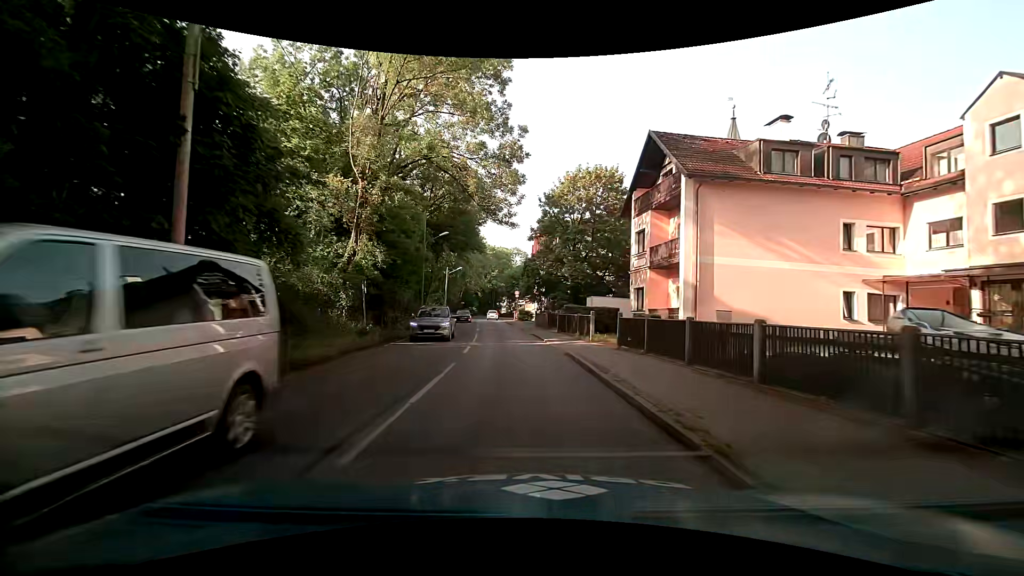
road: secondary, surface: asphalt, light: Day
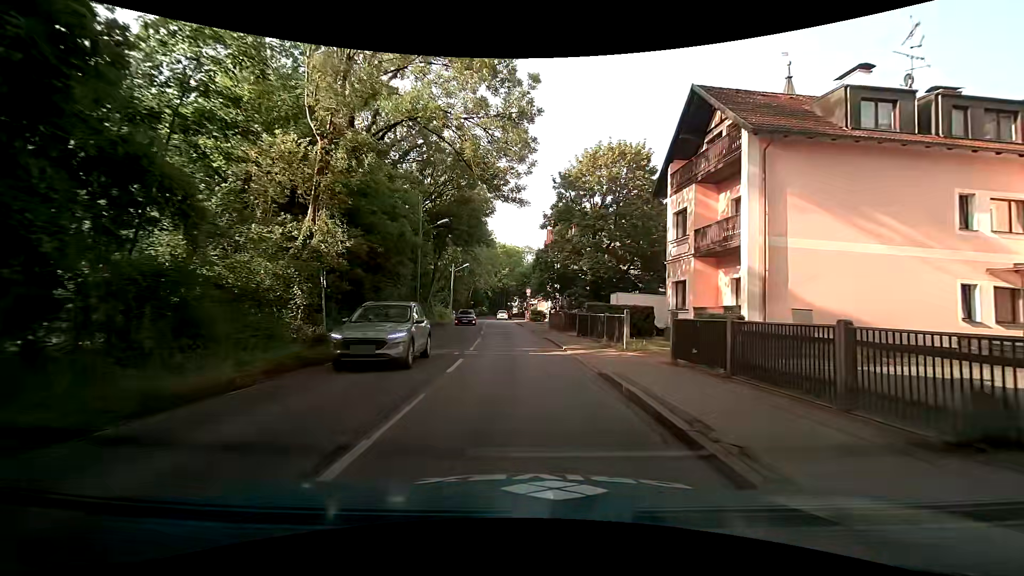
(-0.1, +5.4) m; -2°
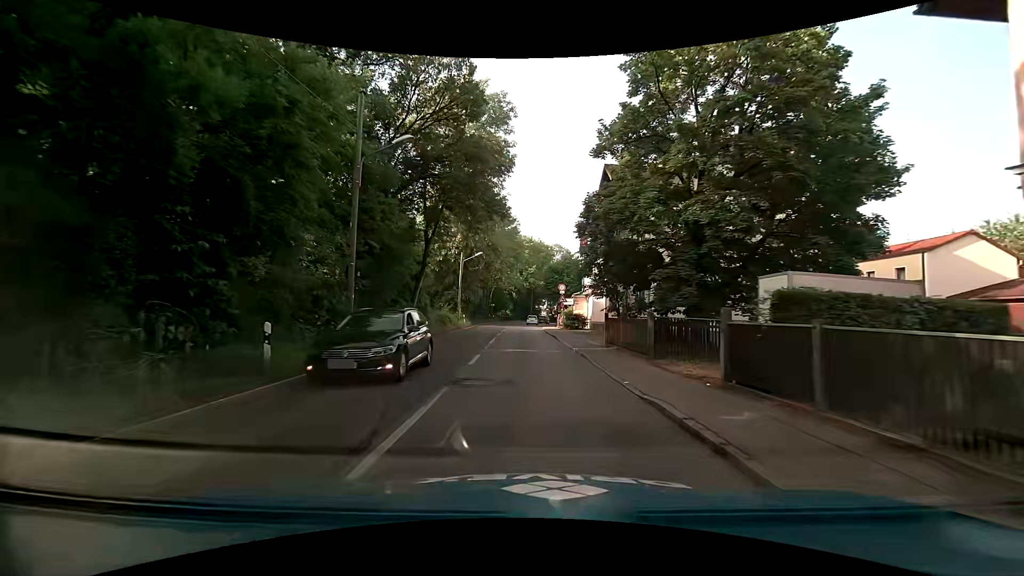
(-0.4, +16.3) m; -2°
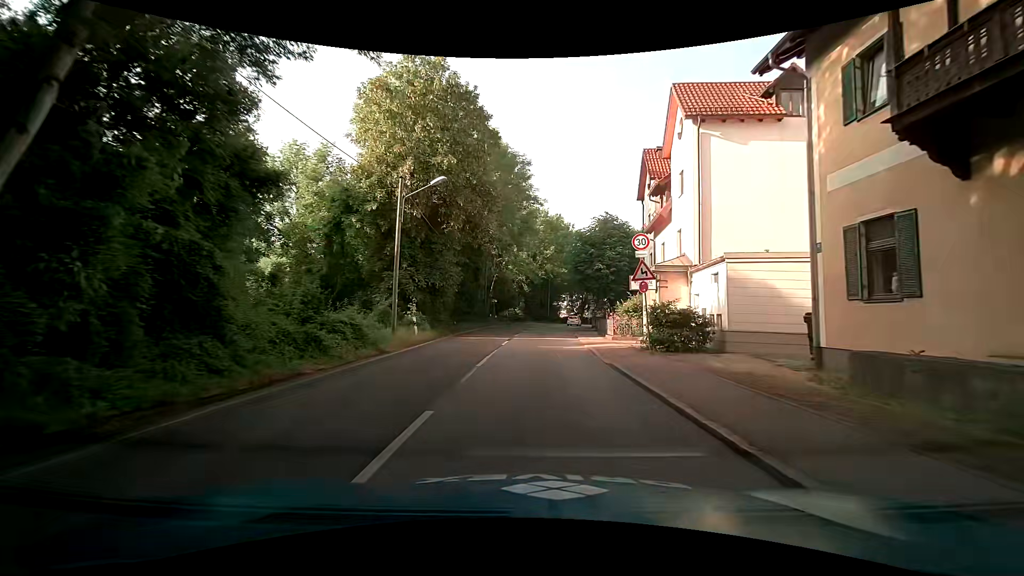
(-1.3, +27.7) m; -2°
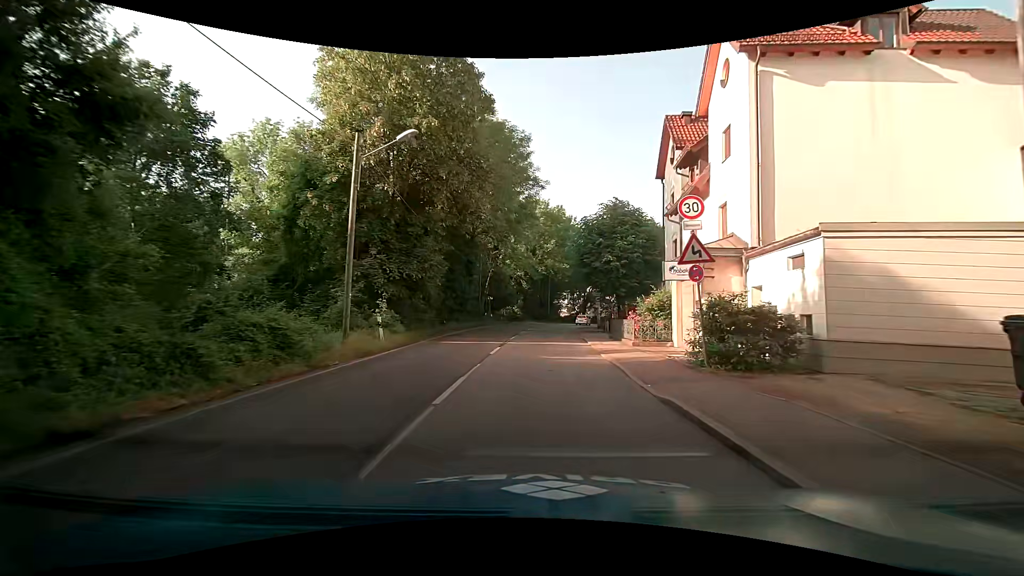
(-0.1, +5.5) m; -1°
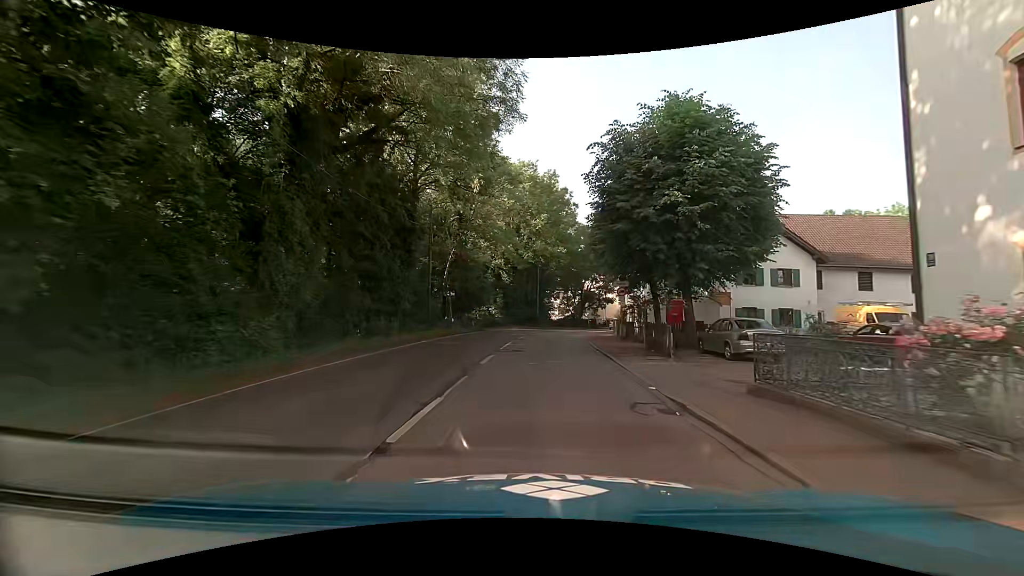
(+0.2, +19.9) m; +2°
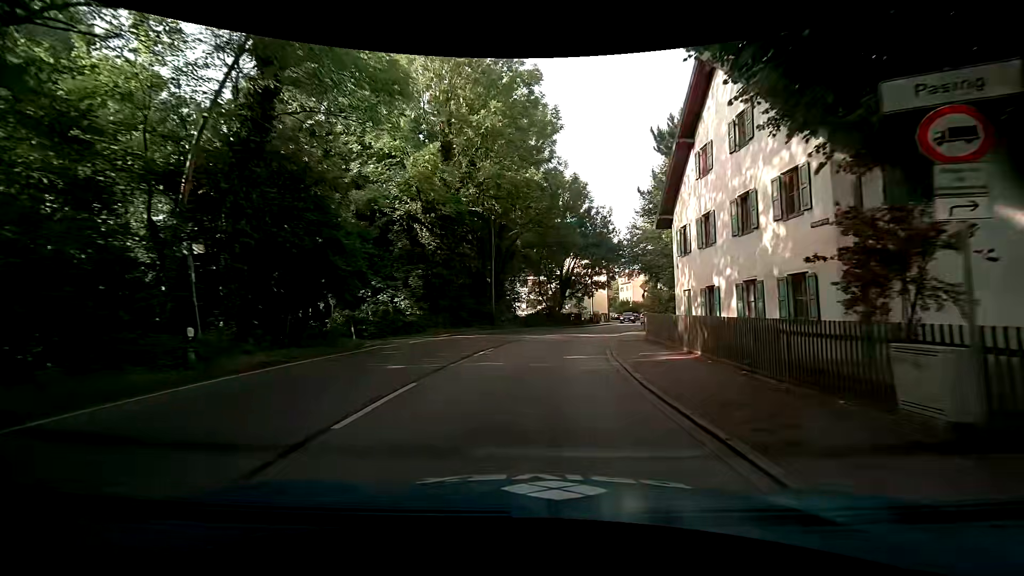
(+0.8, +26.5) m; +4°
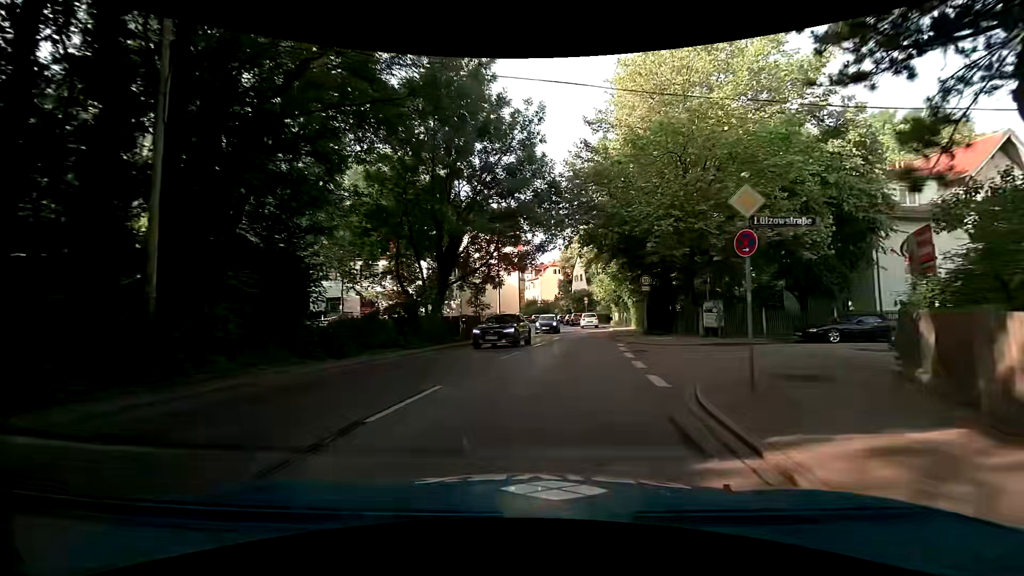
(+1.7, +26.8) m; +11°
